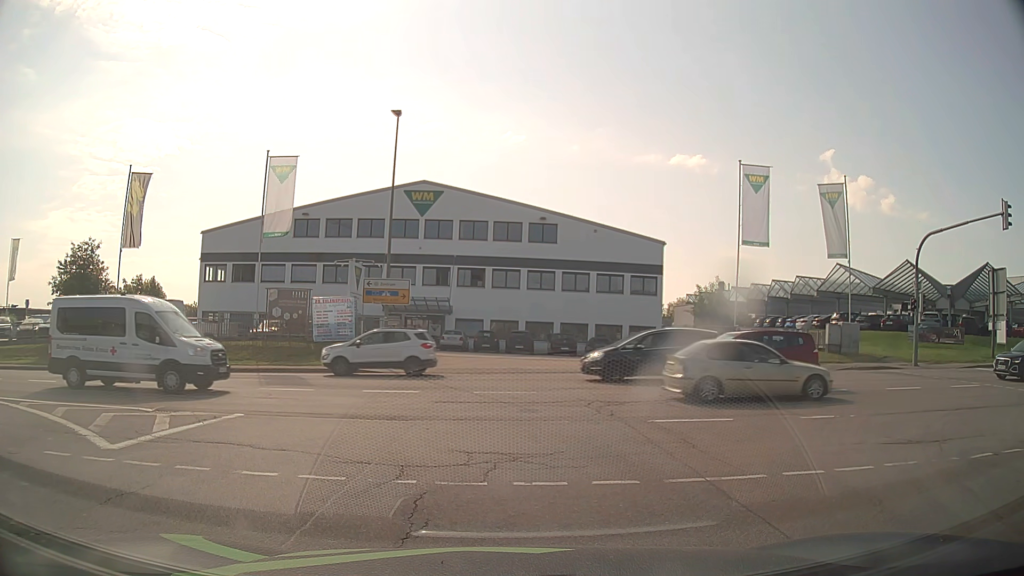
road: secondary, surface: asphalt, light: Day
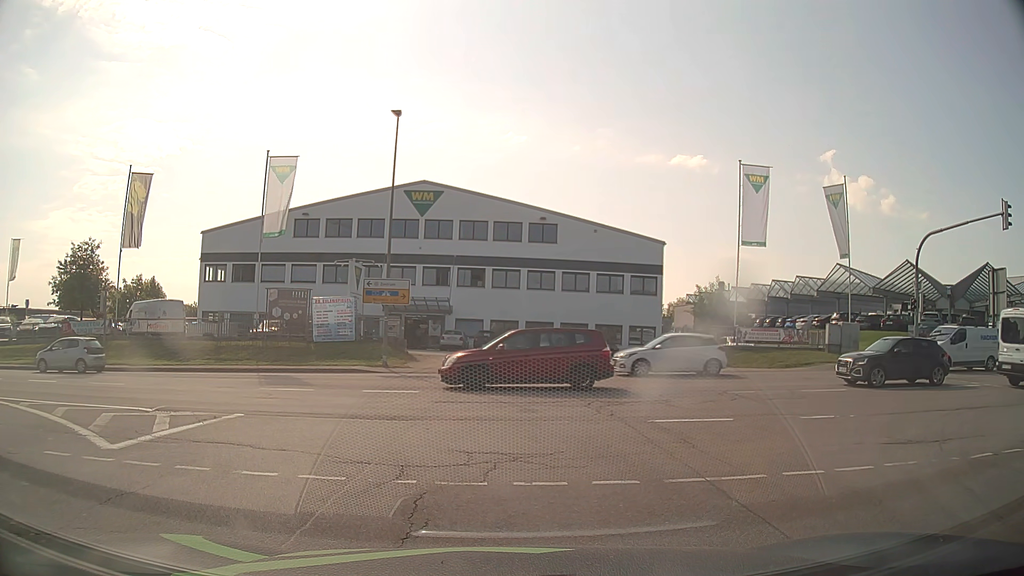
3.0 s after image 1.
(0.0, 0.0) m; 0°
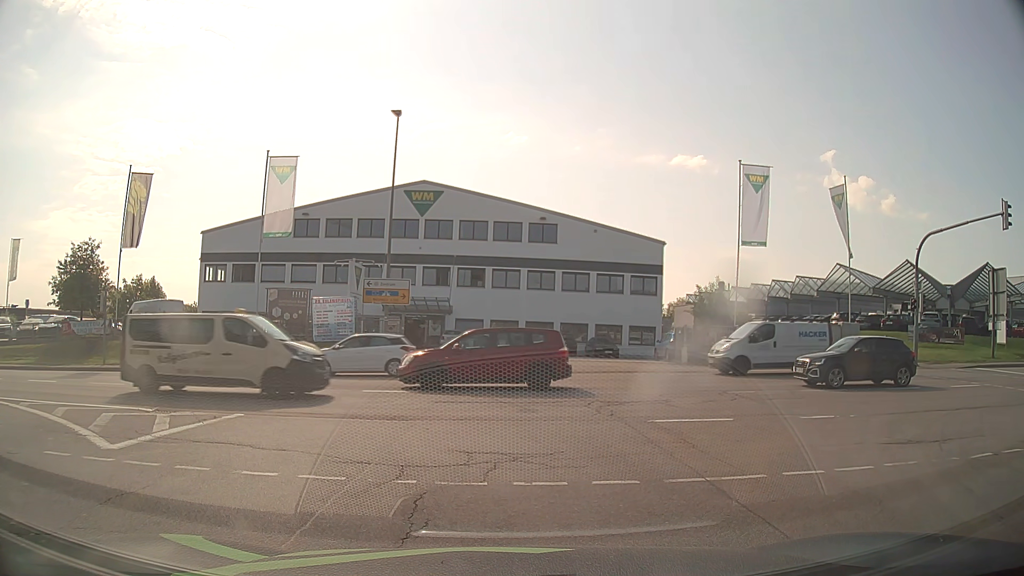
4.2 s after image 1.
(0.0, 0.0) m; 0°
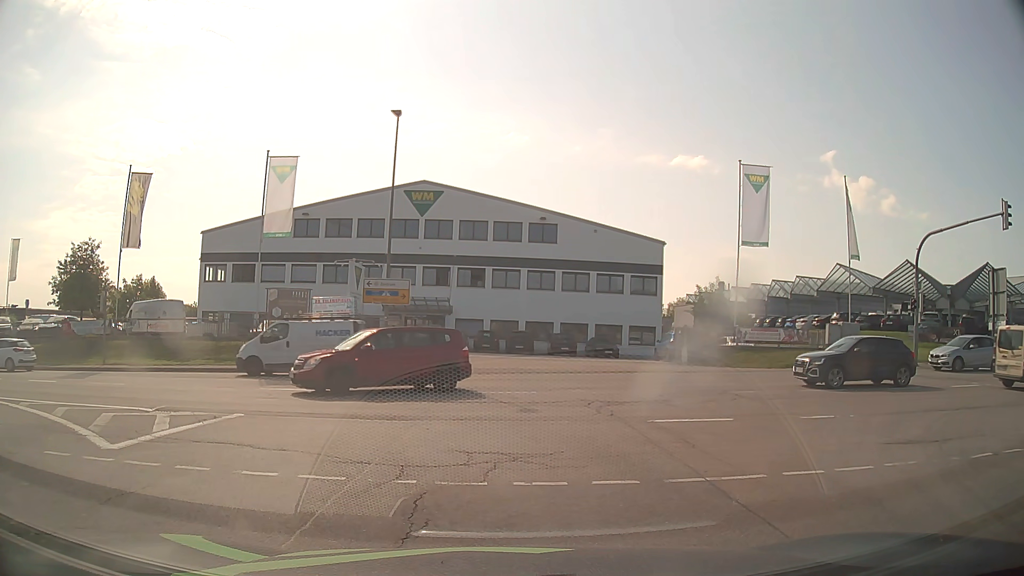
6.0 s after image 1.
(0.0, 0.0) m; 0°
